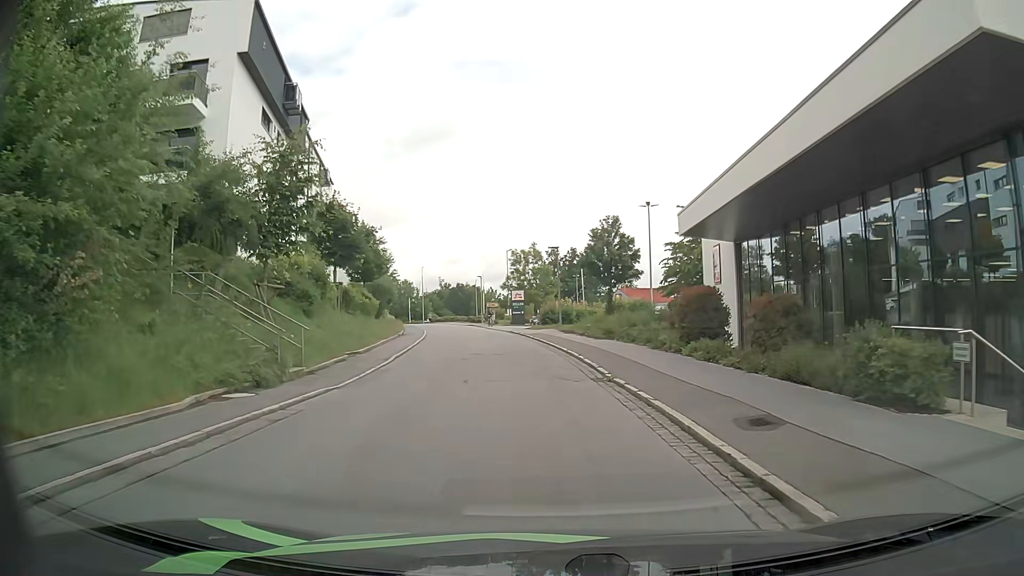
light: Day
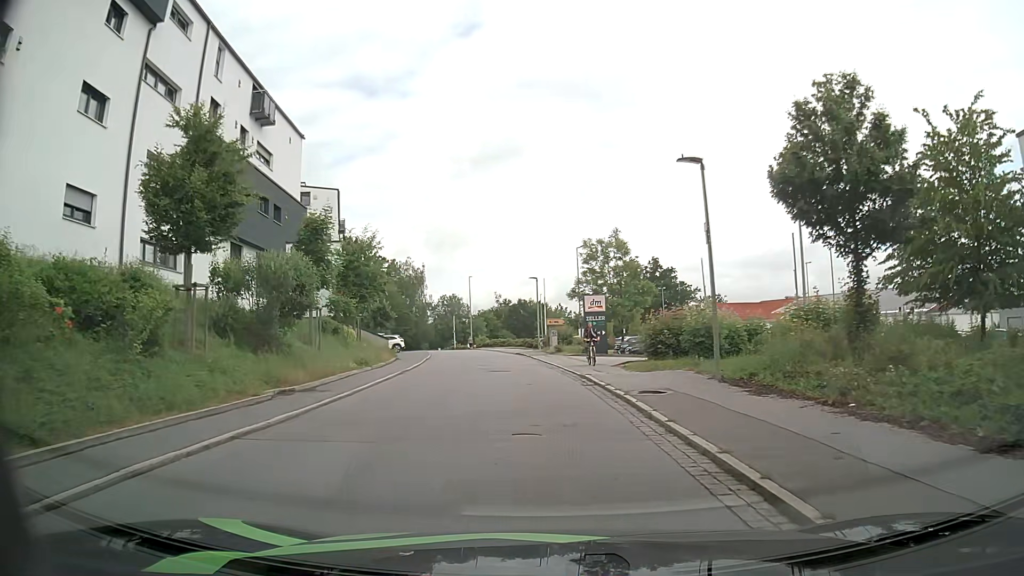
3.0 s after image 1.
(-1.3, +25.3) m; -6°
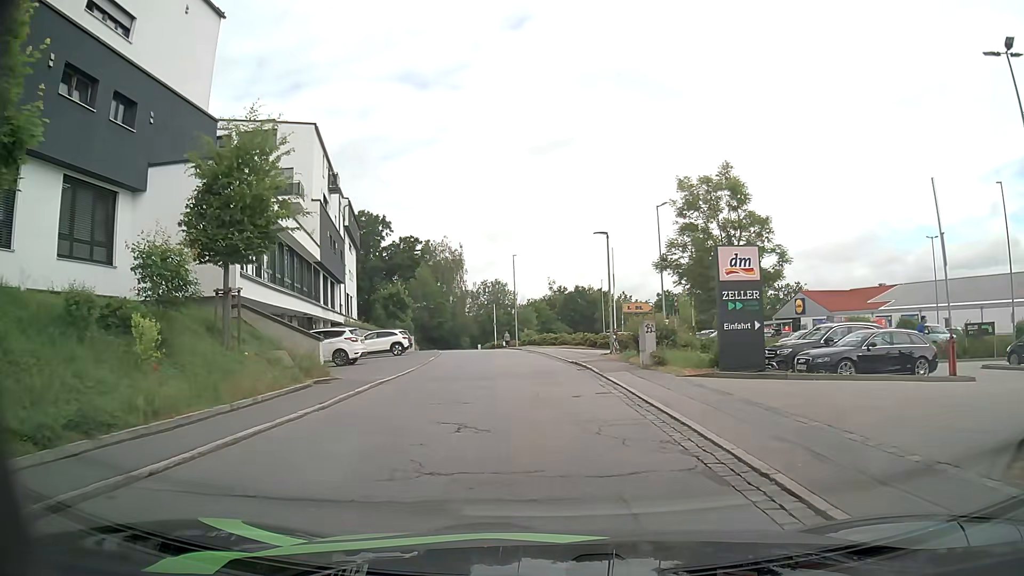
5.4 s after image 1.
(-0.9, +18.9) m; -6°
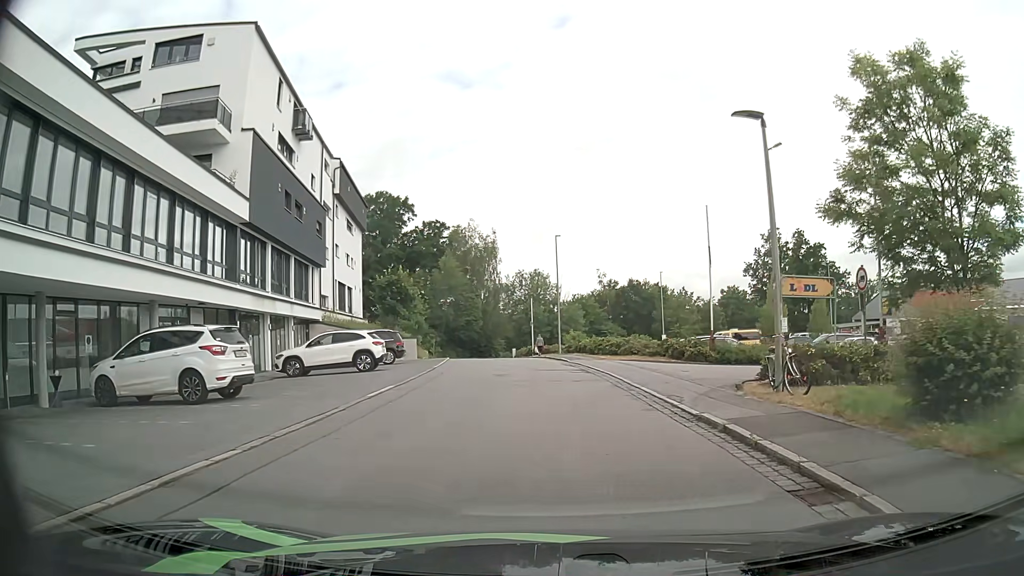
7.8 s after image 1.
(-0.4, +15.7) m; -3°
